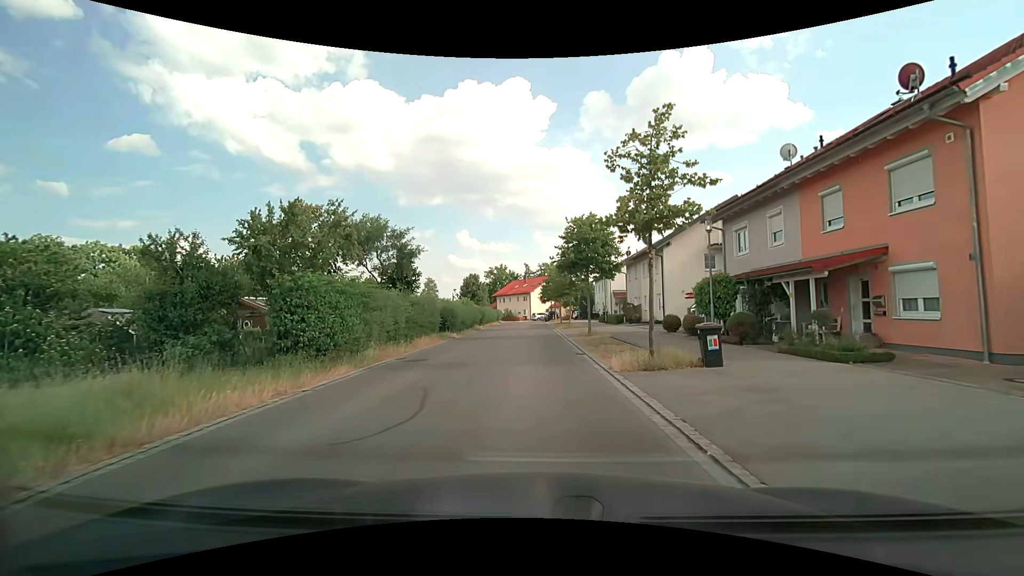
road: residential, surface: asphalt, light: Day
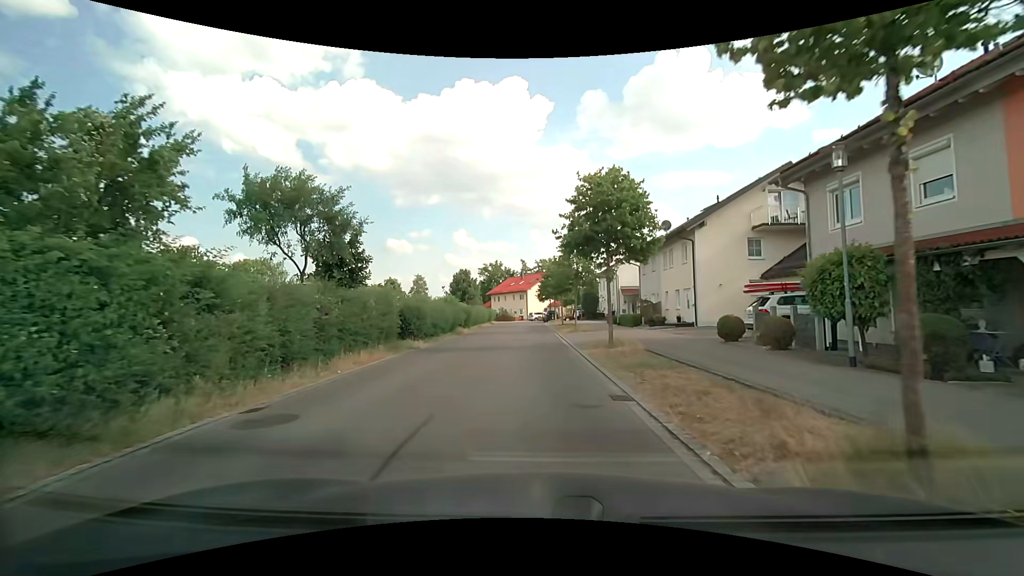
(0.0, +8.2) m; 0°
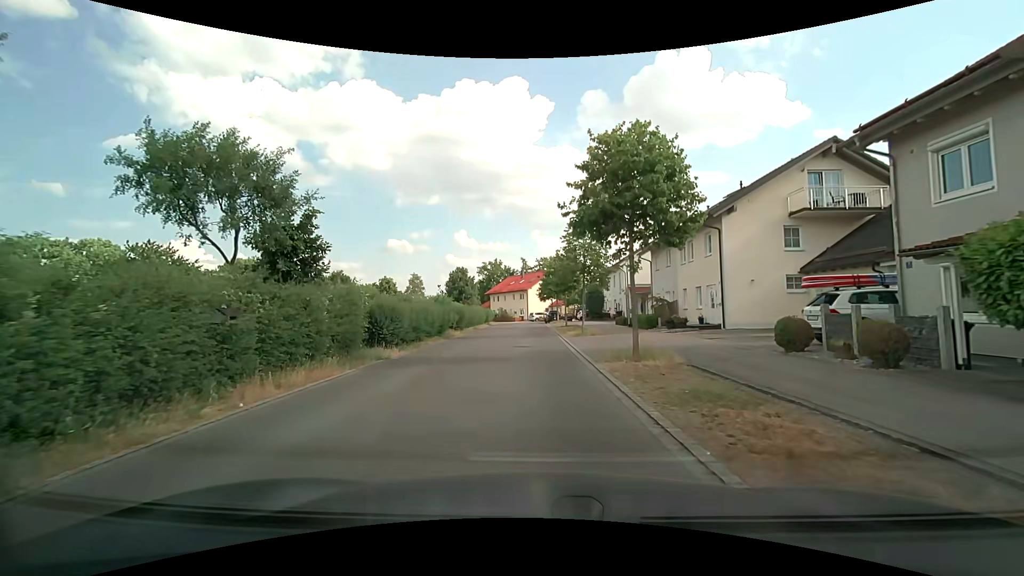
(0.0, +4.2) m; 0°
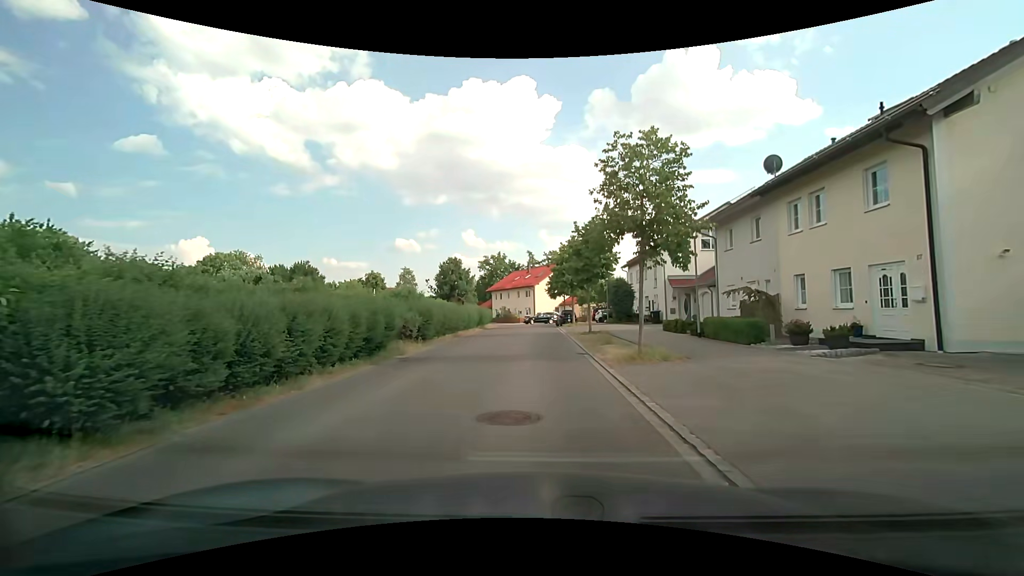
(-0.2, +12.8) m; -2°
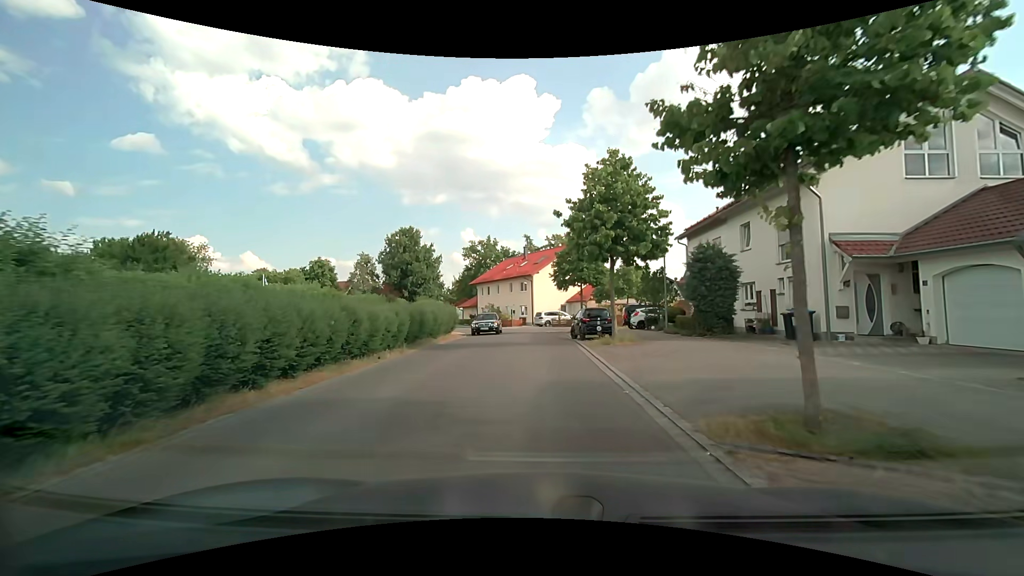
(+0.1, +21.7) m; 0°
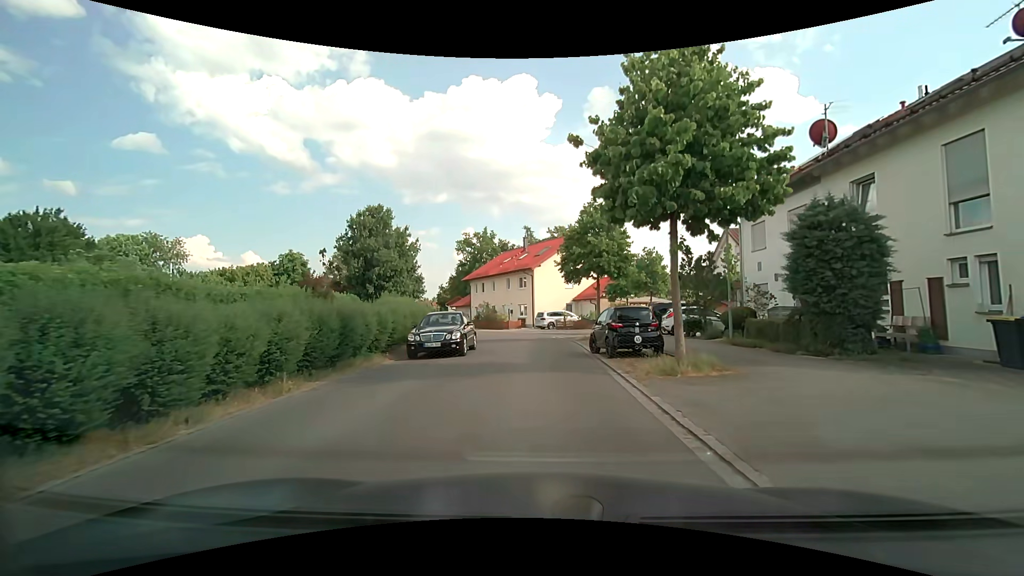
(0.0, +8.3) m; 0°
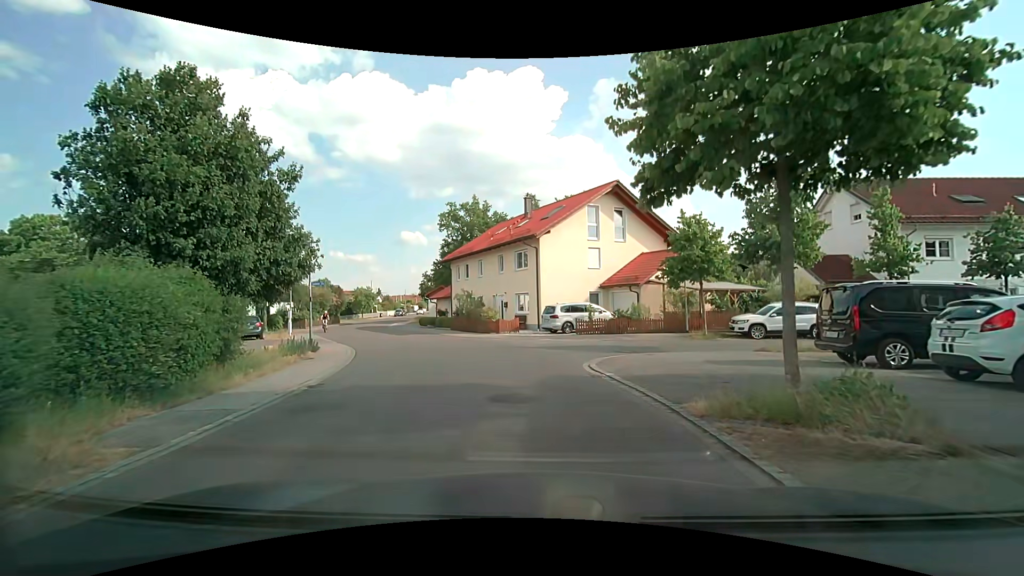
(-0.1, +17.6) m; -1°
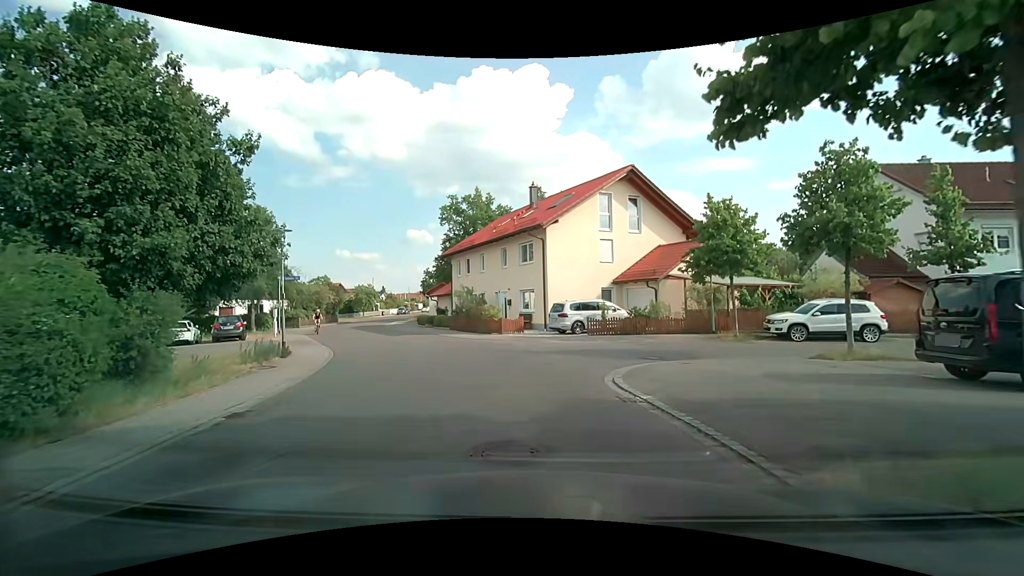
(0.0, +2.9) m; -1°
(0, +10) (-2, +20) (-6, +29) (-11, +38) (-15, +47) (-18, +56) (-19, +66) (-21, +76) (-22, +86) (-24, +96) m
